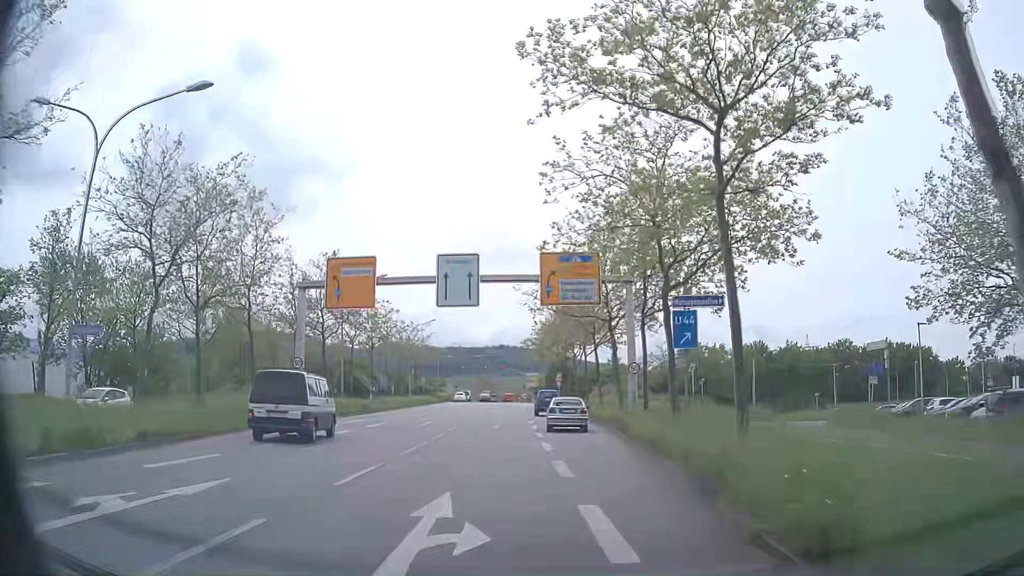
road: primary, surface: asphalt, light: Day
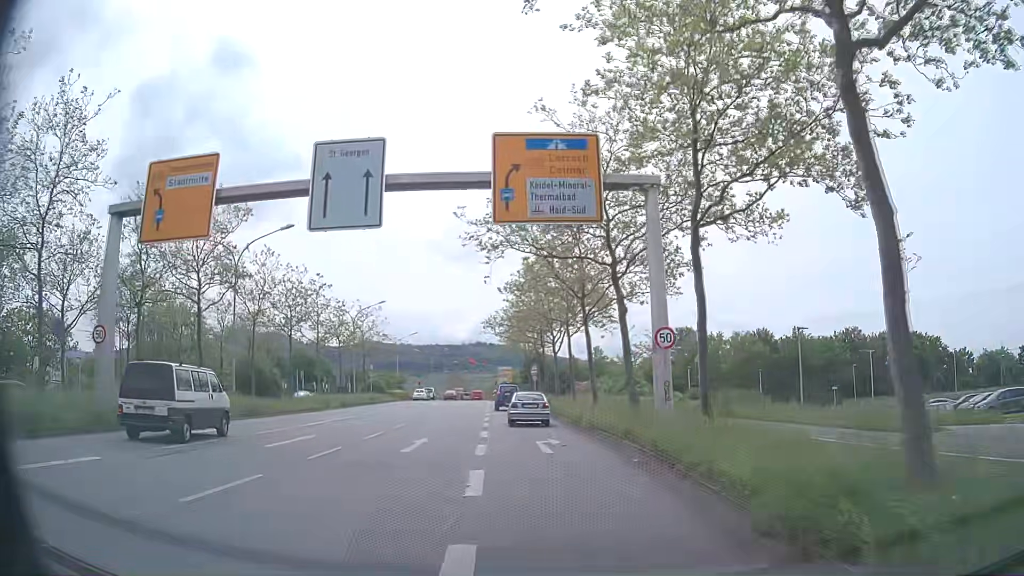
(+0.3, +14.3) m; +2°
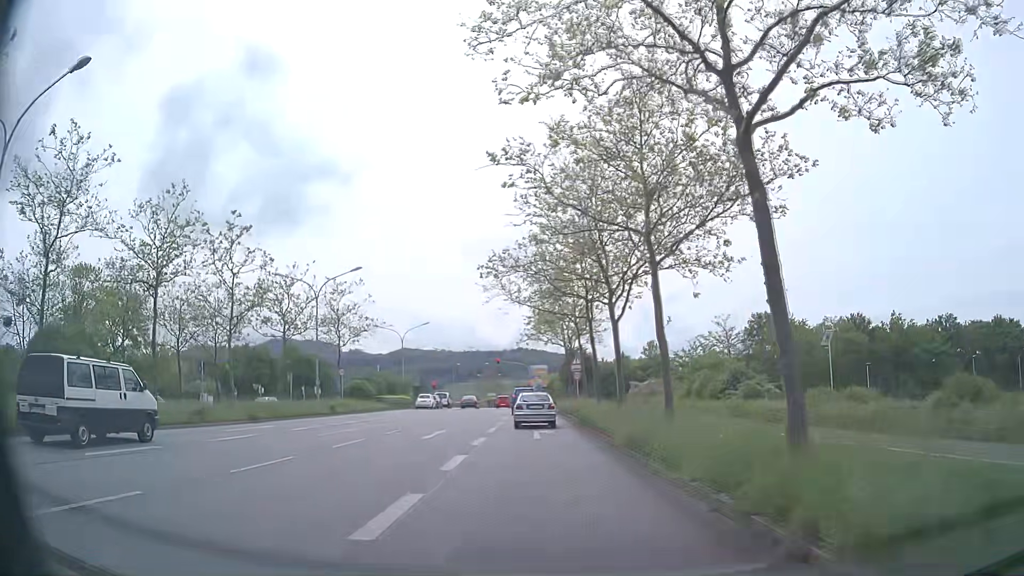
(-0.4, +21.1) m; -4°
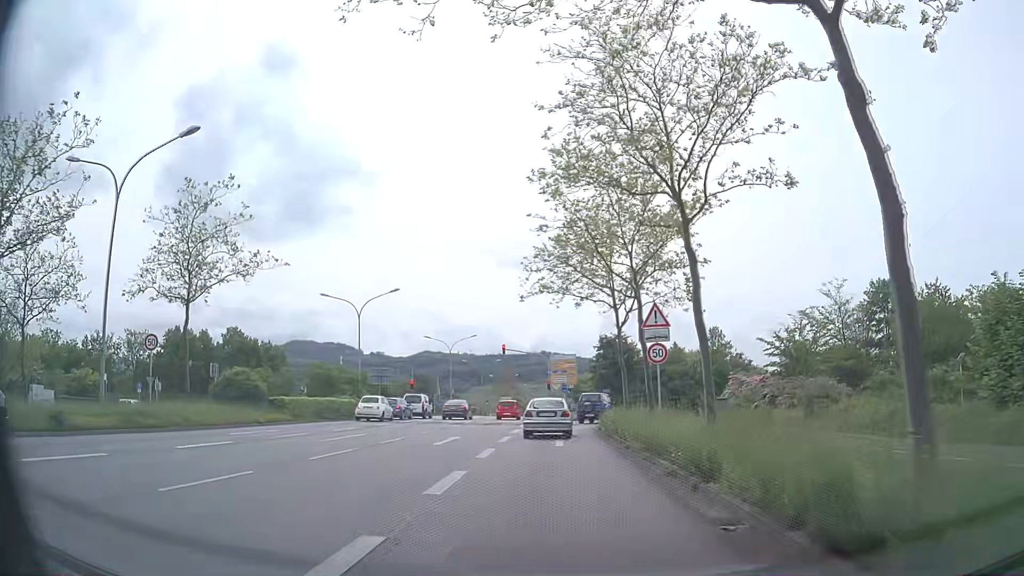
(-0.4, +26.8) m; -1°
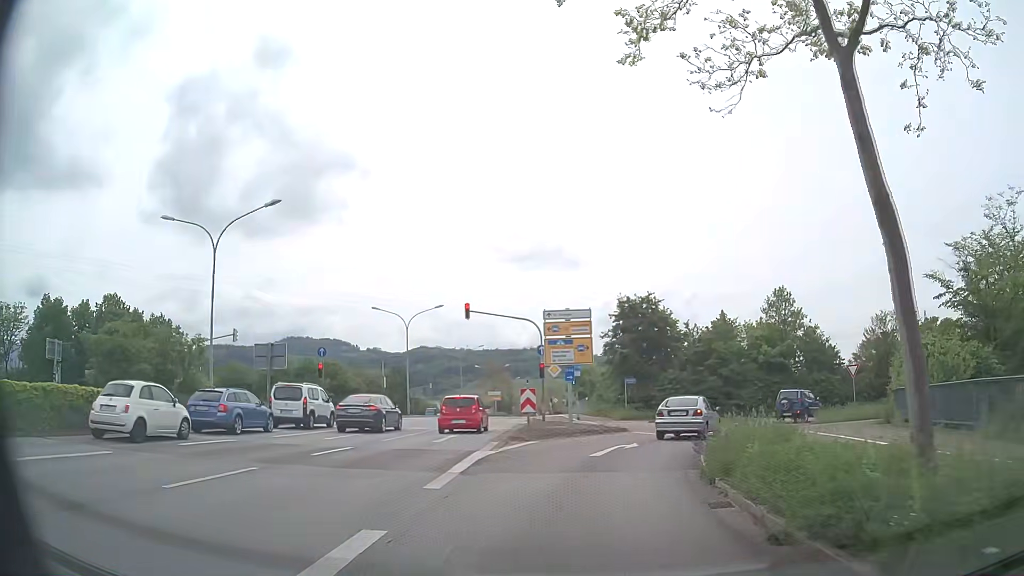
(0.0, +23.6) m; 0°
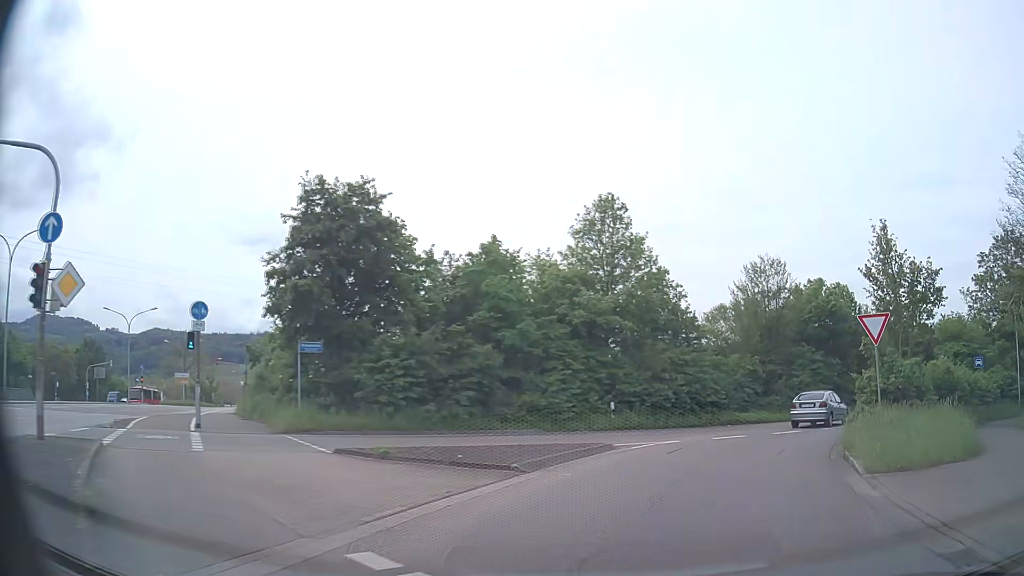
(+3.7, +24.4) m; +24°
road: primary_link
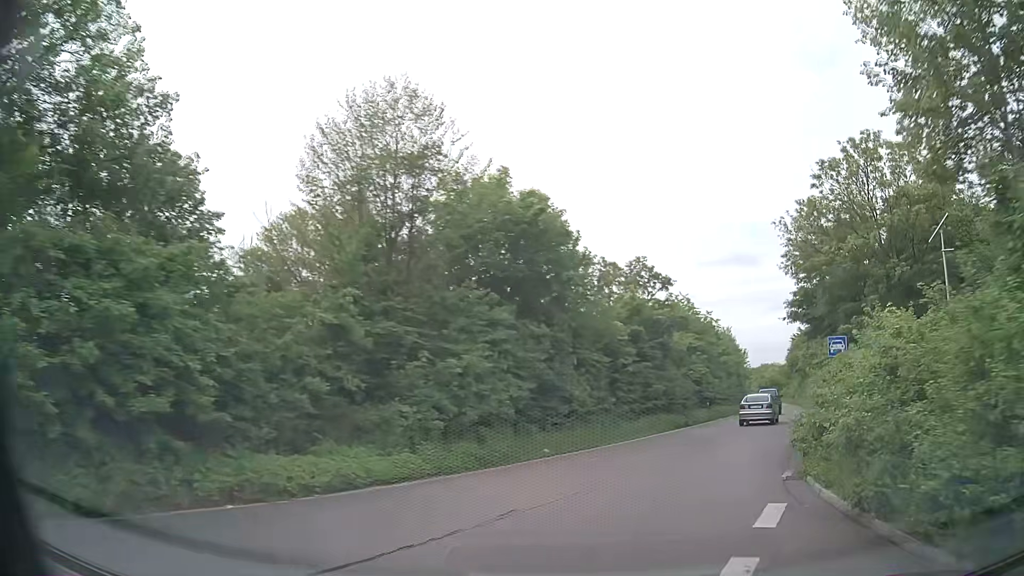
(+6.1, +20.7) m; +32°
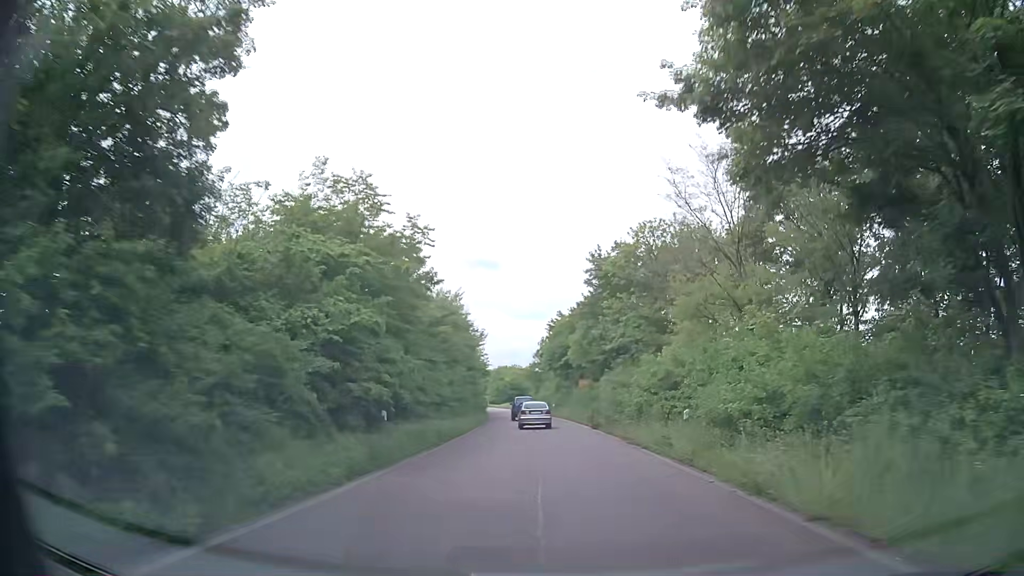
(+6.9, +26.1) m; +23°
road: trunk_link
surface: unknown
(0, +10) (0, +20) (-1, +30) (-1, +40) (-2, +50) (-3, +60) (-4, +70) (-5, +80) (-7, +90) (-8, +100) m
